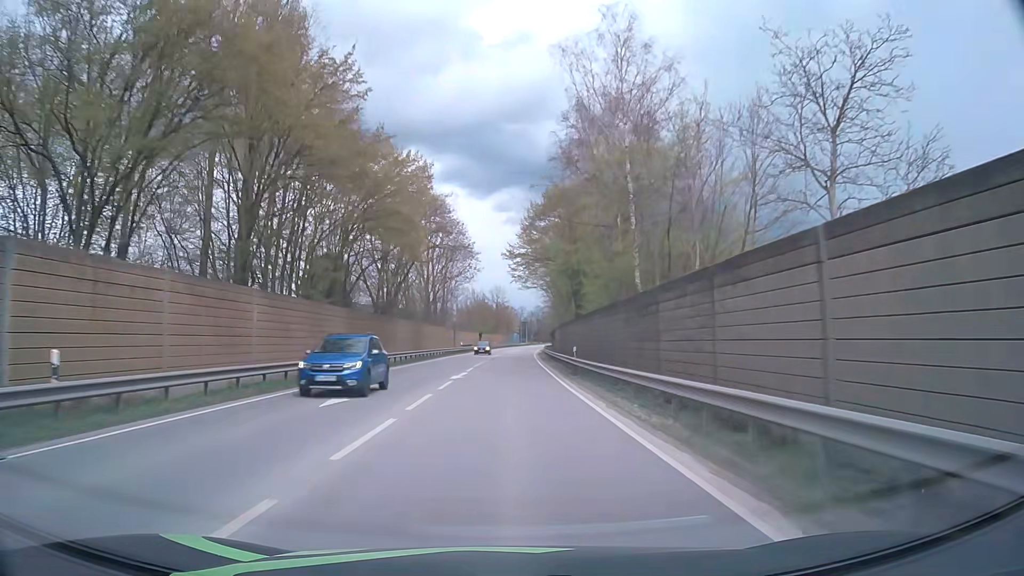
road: primary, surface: asphalt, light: Day
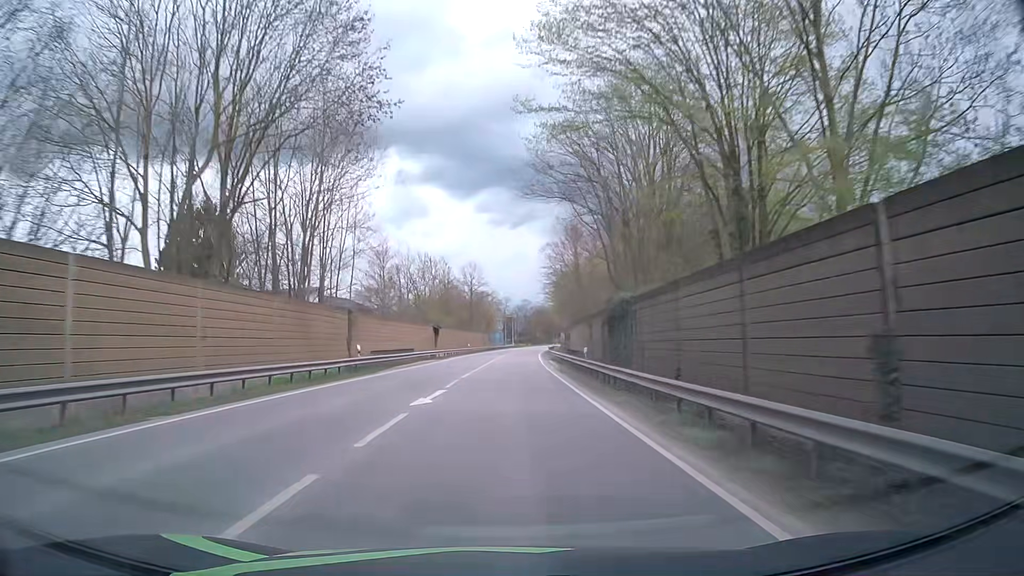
(+0.4, +52.1) m; +2°
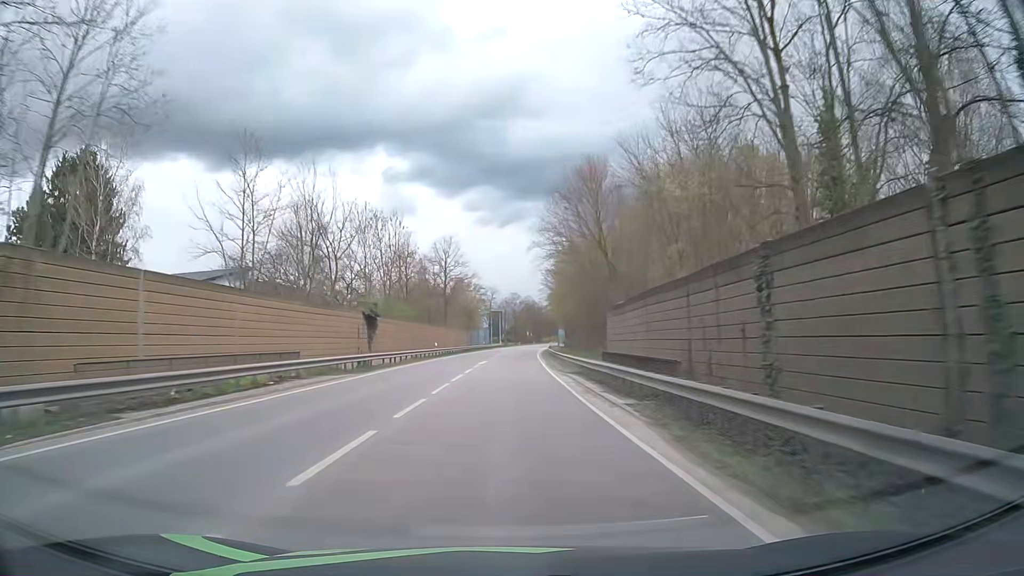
(+0.1, +26.4) m; +1°
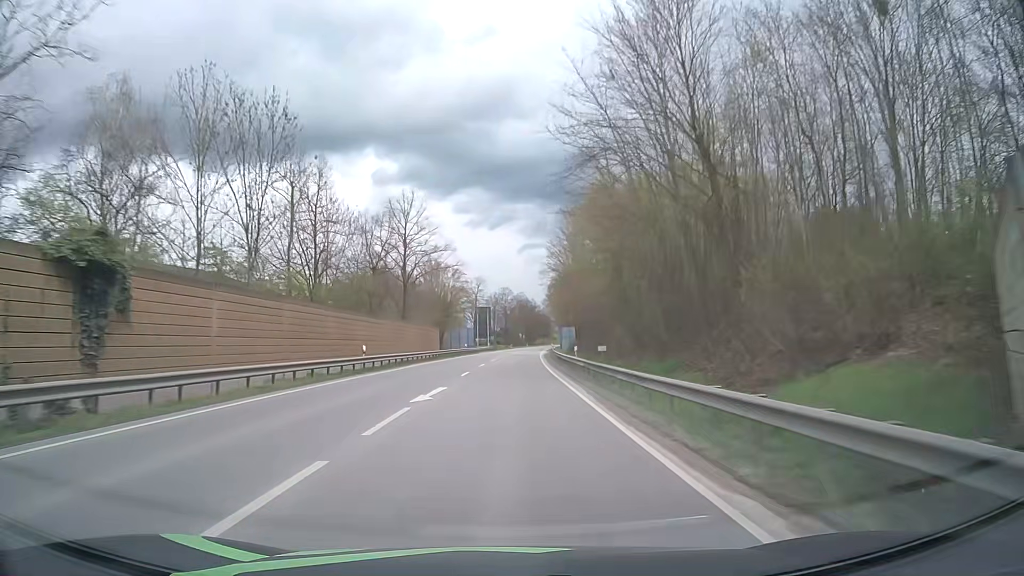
(+0.1, +26.6) m; +1°
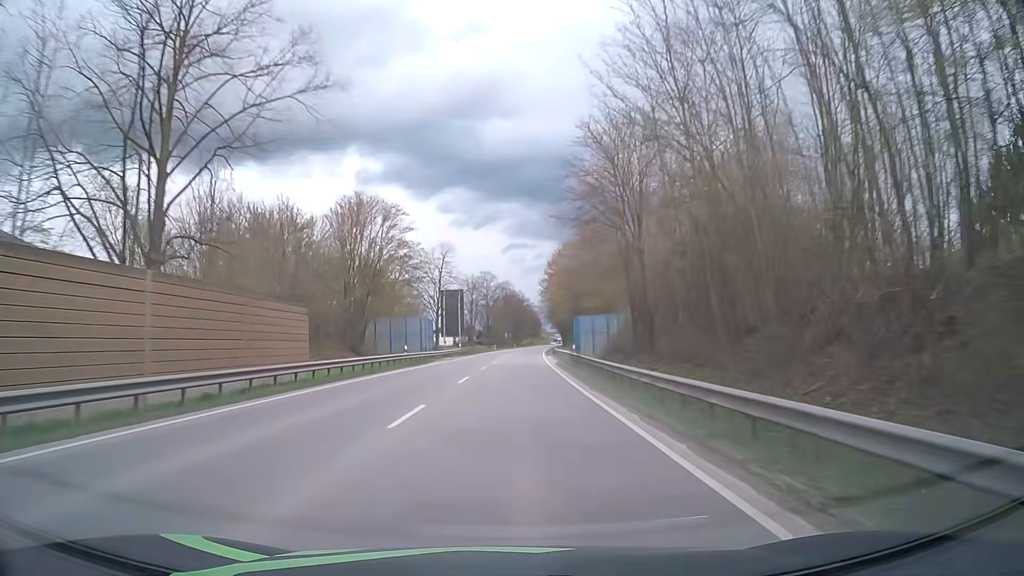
(+0.4, +40.3) m; +1°
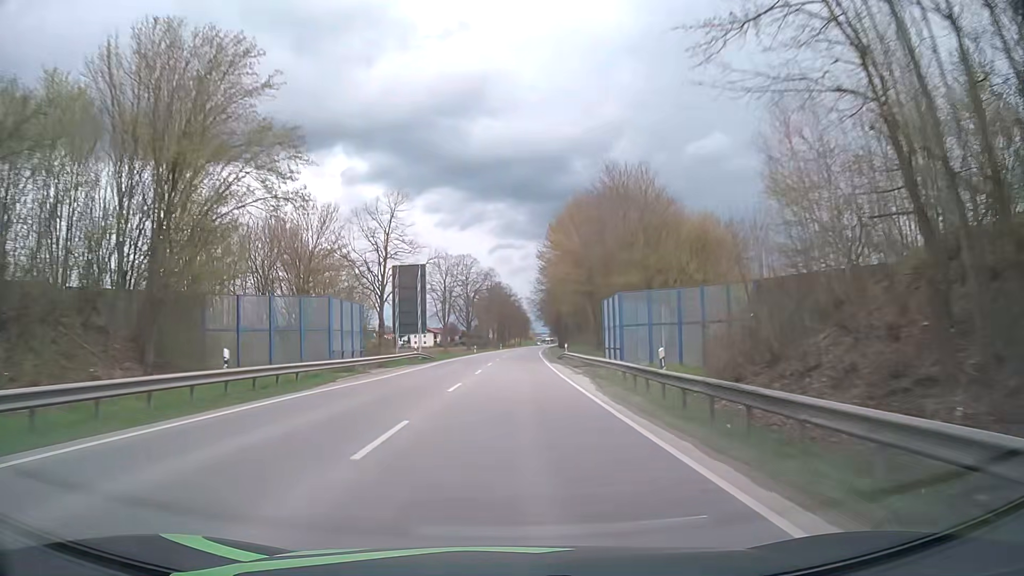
(+0.2, +27.1) m; +1°
(0, +10) (0, +20) (0, +30) (+1, +40) (+1, +50) (+1, +60) (+2, +70) (+2, +80) (+3, +90) (+3, +100) m
